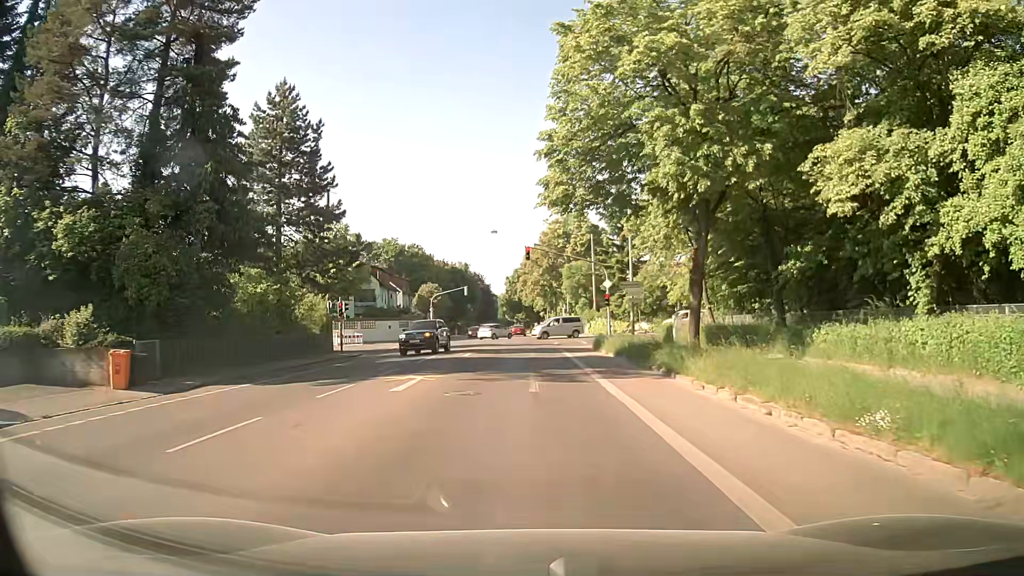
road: secondary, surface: asphalt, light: Day
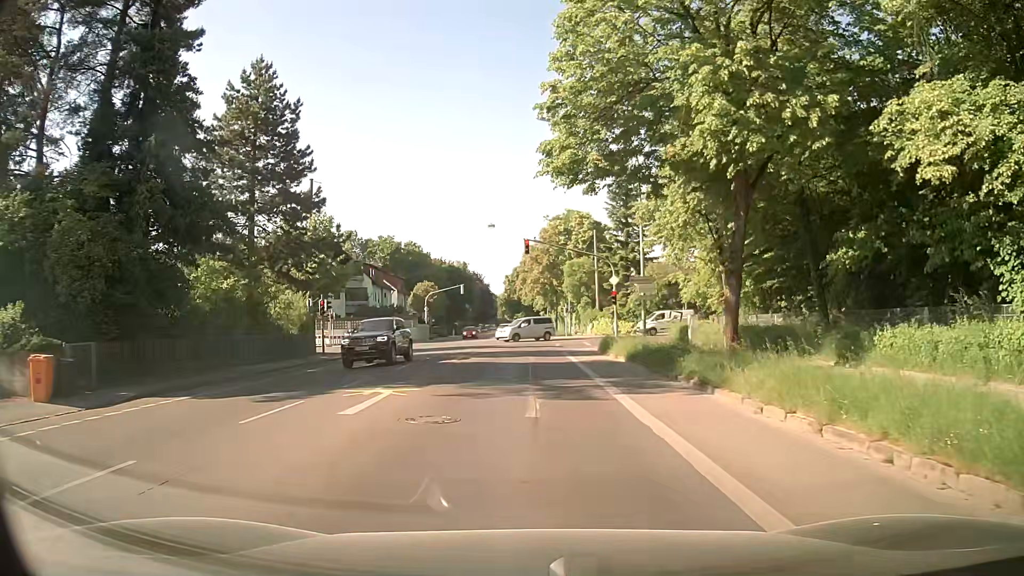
(+0.1, +3.6) m; +1°
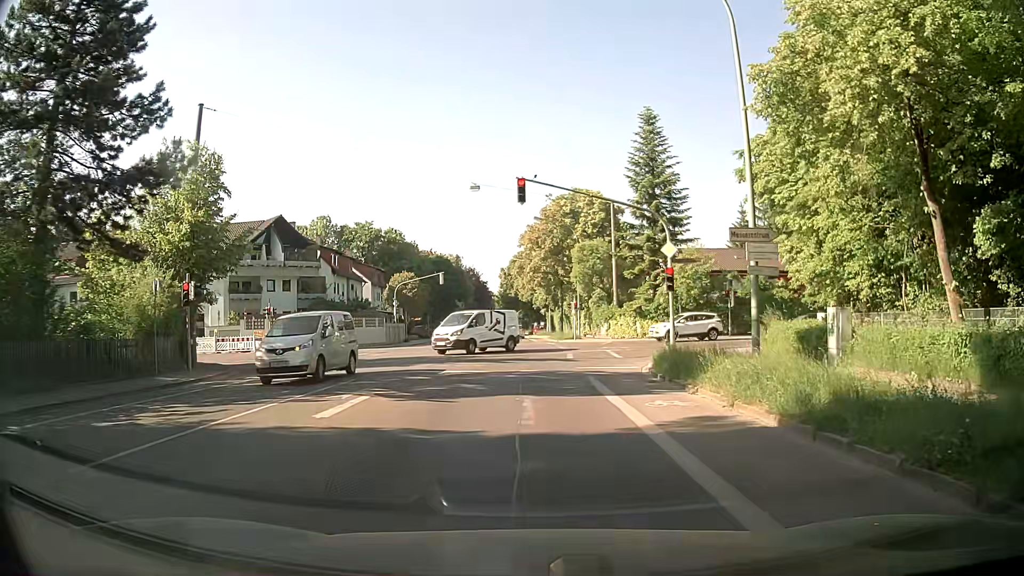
(+0.1, +15.7) m; +2°
(0, +10) (-1, +20) (-1, +30) (-2, +40) (-3, +50) (-4, +60) (-5, +70) (-5, +80) (-6, +90) (-7, +100) m
